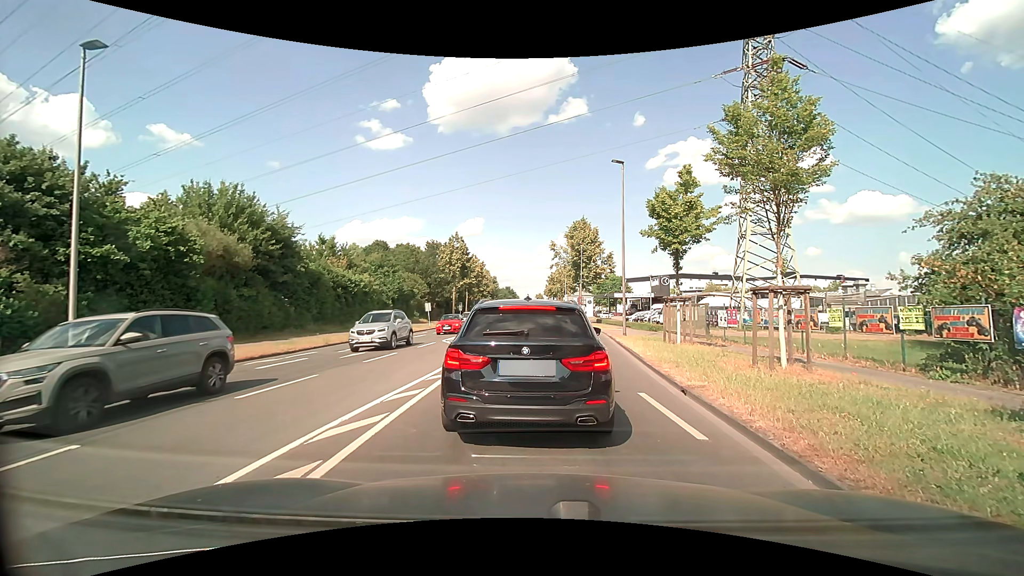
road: secondary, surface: asphalt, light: Day
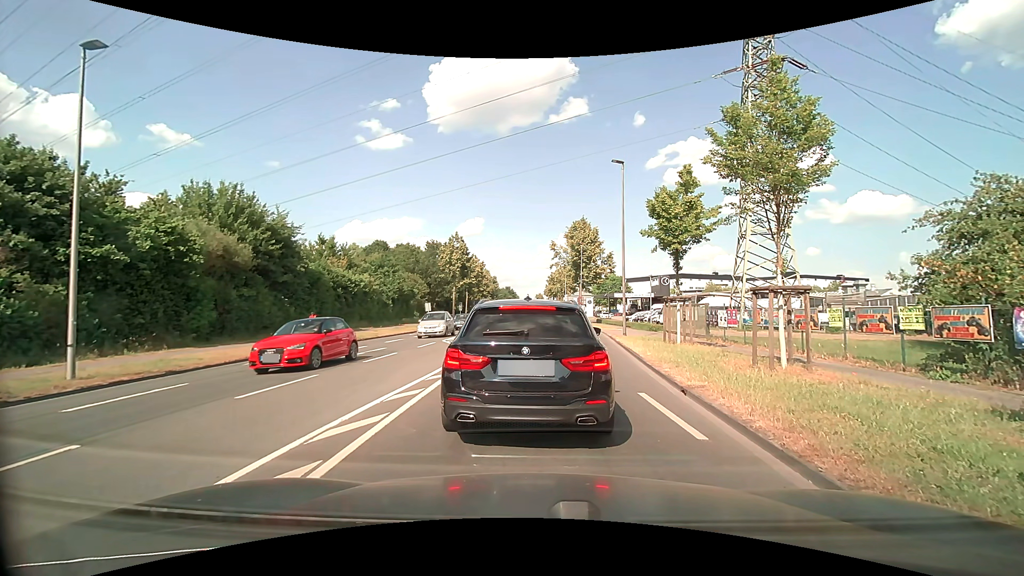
(0.0, 0.0) m; 0°
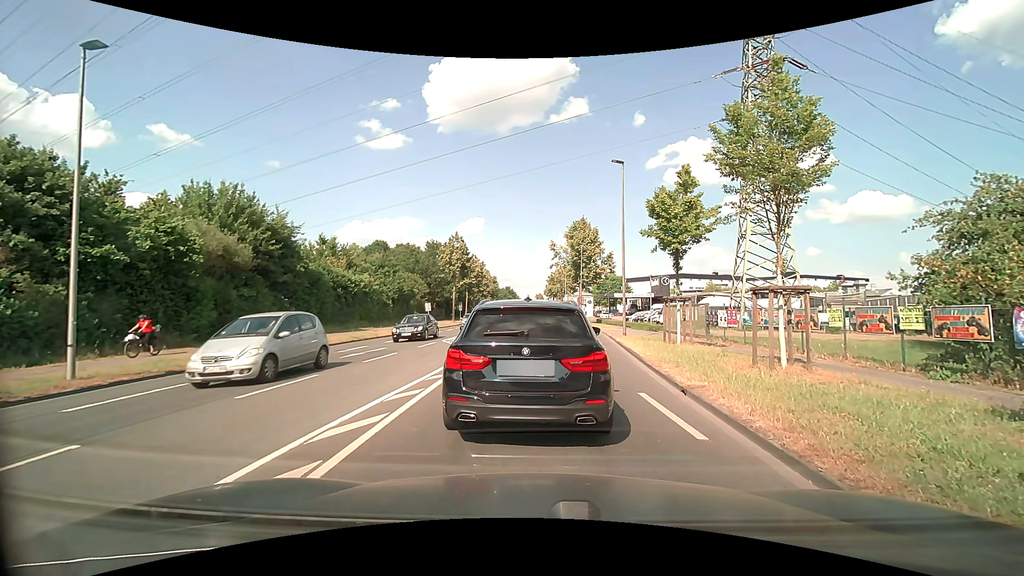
(0.0, 0.0) m; 0°
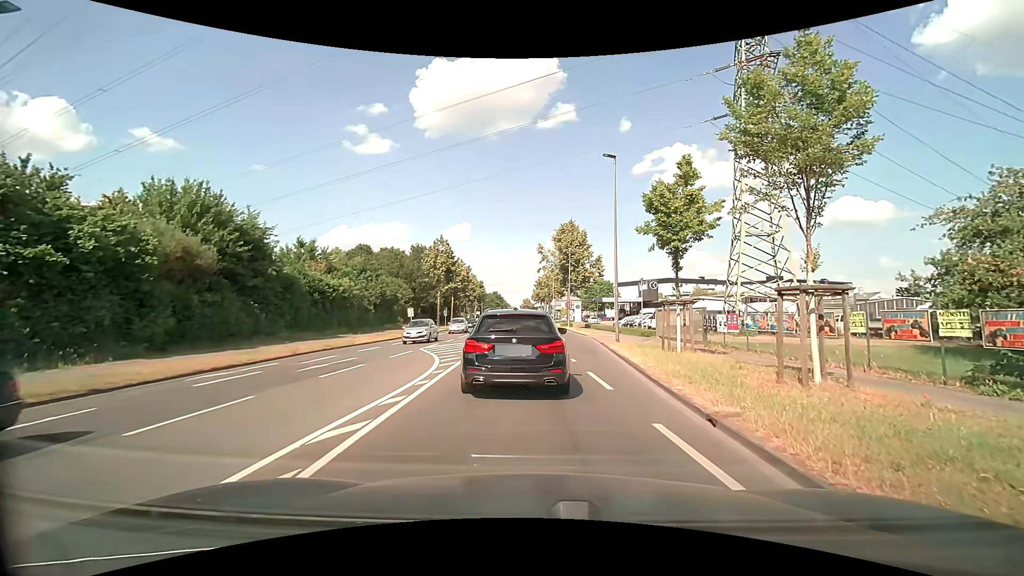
(+0.1, +2.3) m; +3°
